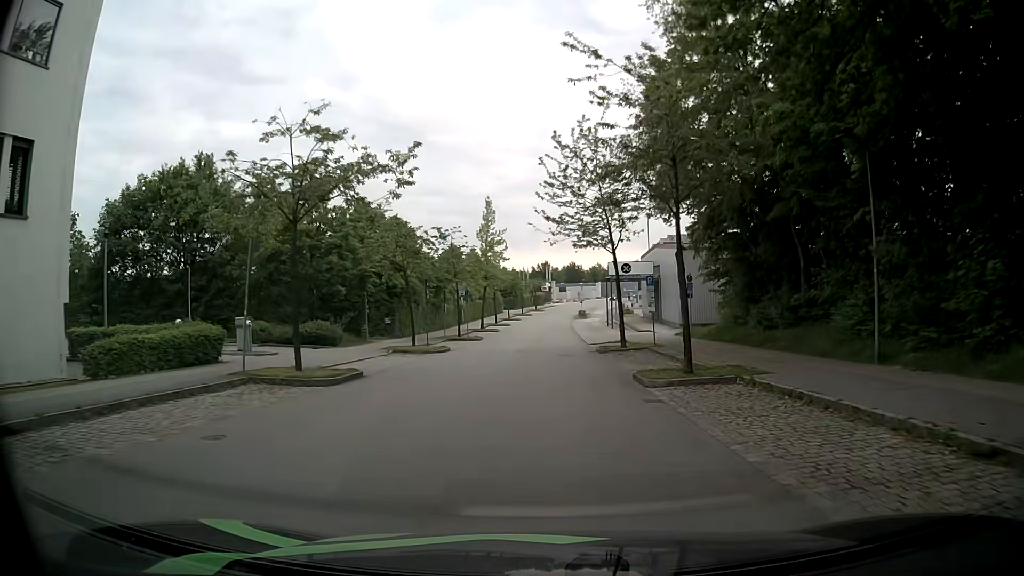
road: secondary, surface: asphalt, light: Day
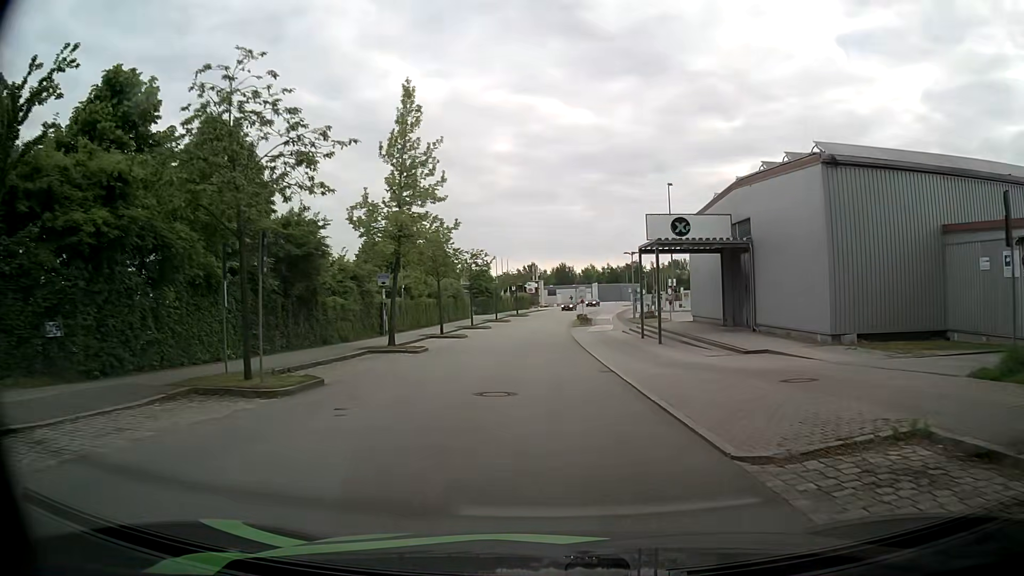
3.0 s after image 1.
(+0.2, +30.3) m; +1°
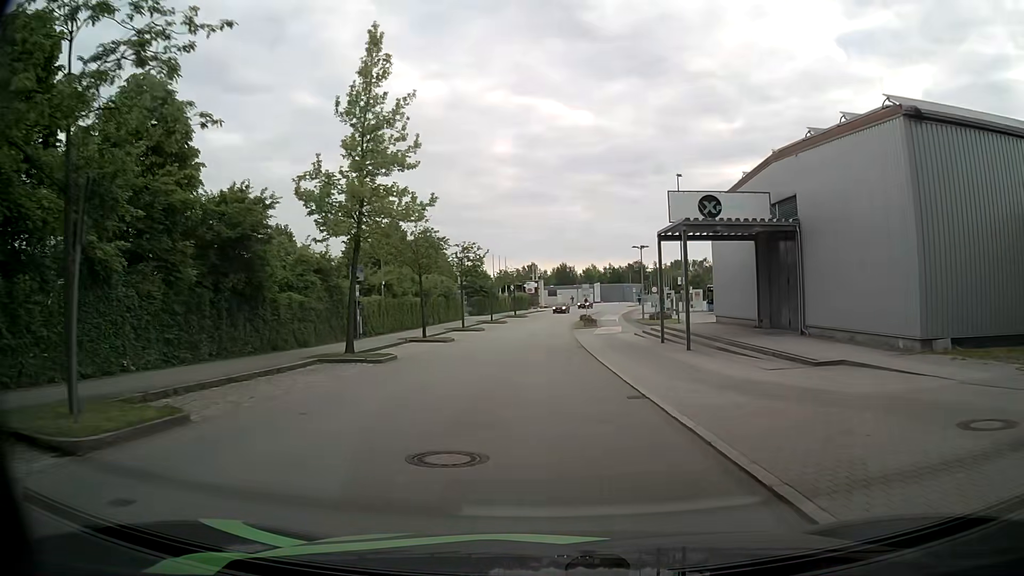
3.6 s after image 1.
(0.0, +6.0) m; 0°
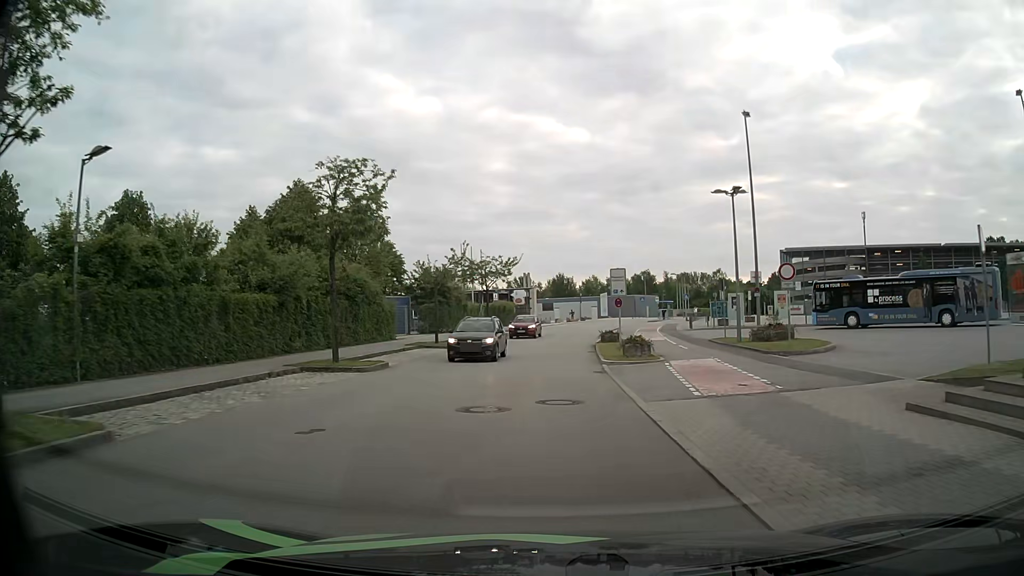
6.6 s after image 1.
(+0.1, +29.5) m; +1°
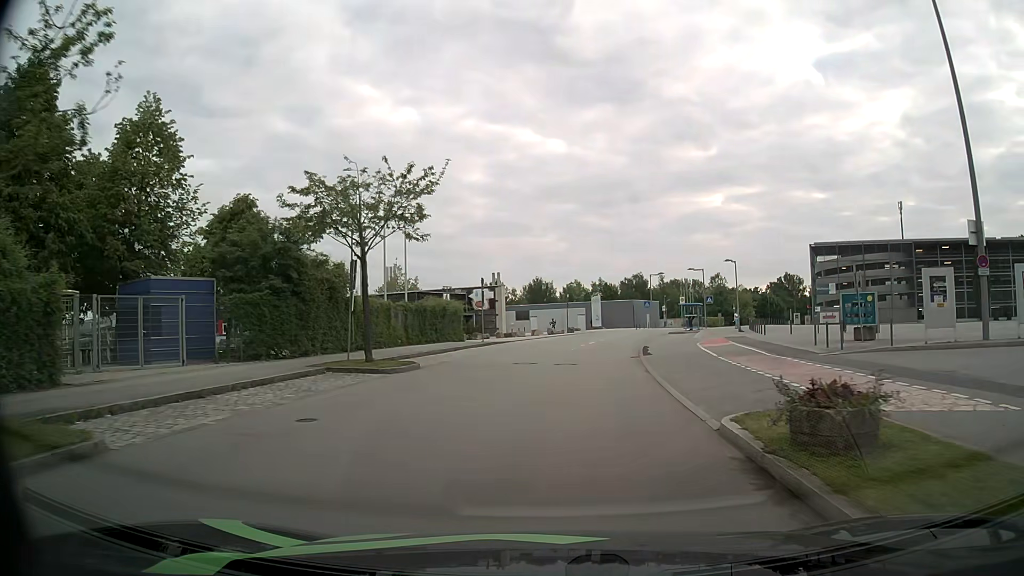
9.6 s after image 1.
(+0.1, +28.8) m; +2°
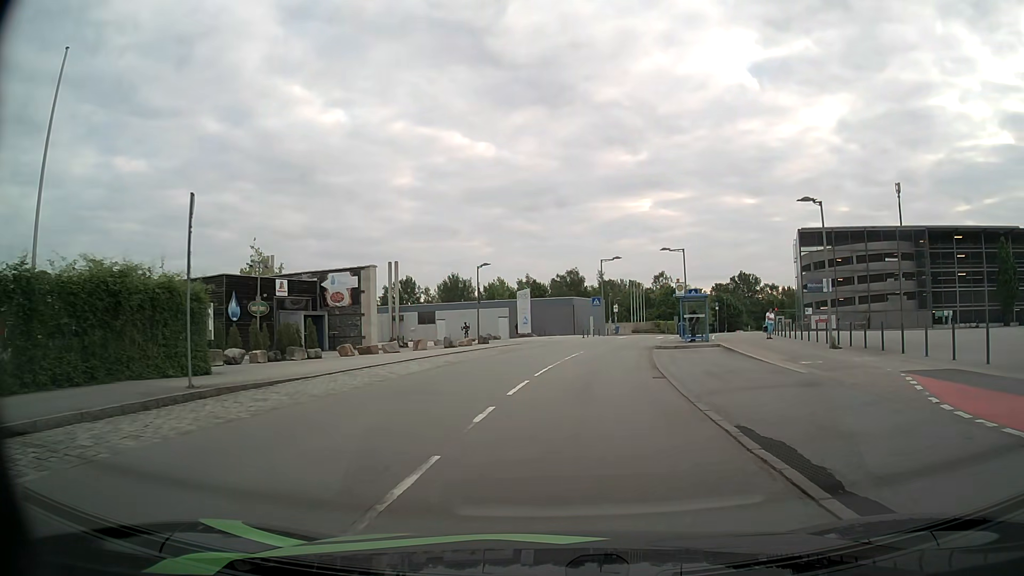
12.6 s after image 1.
(+1.3, +26.5) m; +6°
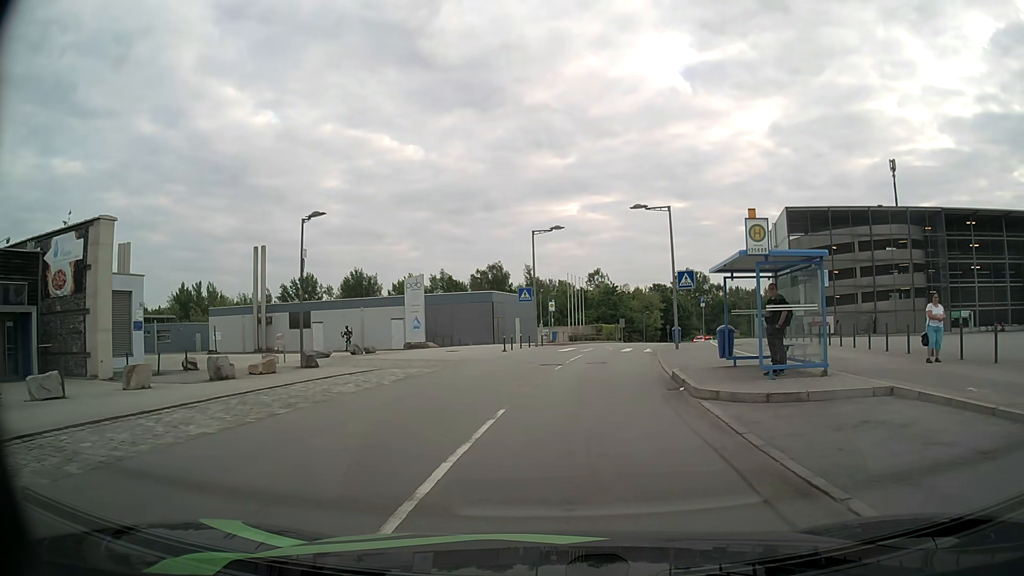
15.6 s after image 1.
(+1.1, +21.4) m; +6°
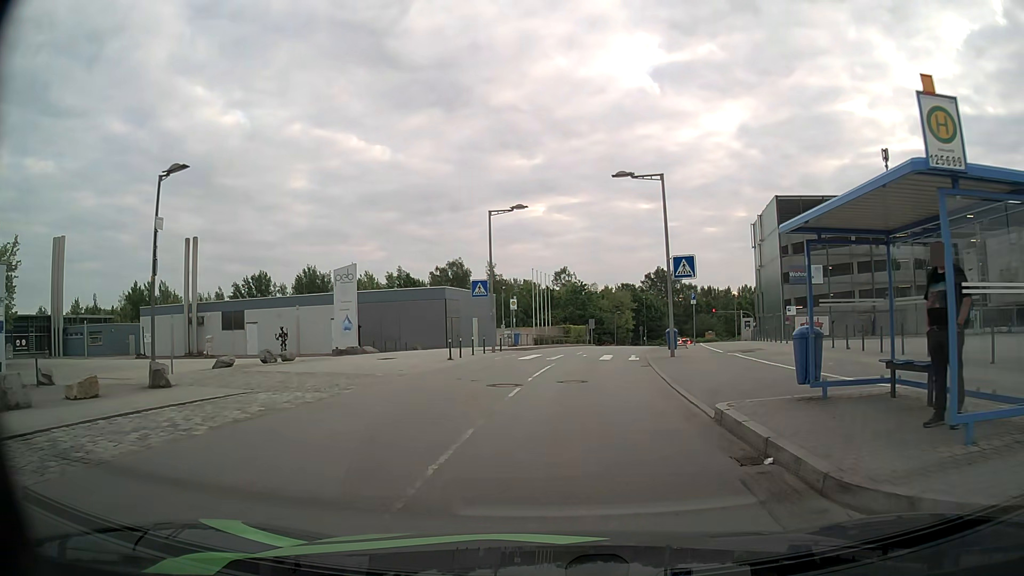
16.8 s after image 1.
(+0.2, +7.5) m; +3°
(0, +10) (+1, +20) (+2, +30) (+4, +40) (+6, +50) (+8, +59) (+11, +69) (+13, +79) (+17, +88) (+20, +98) m
